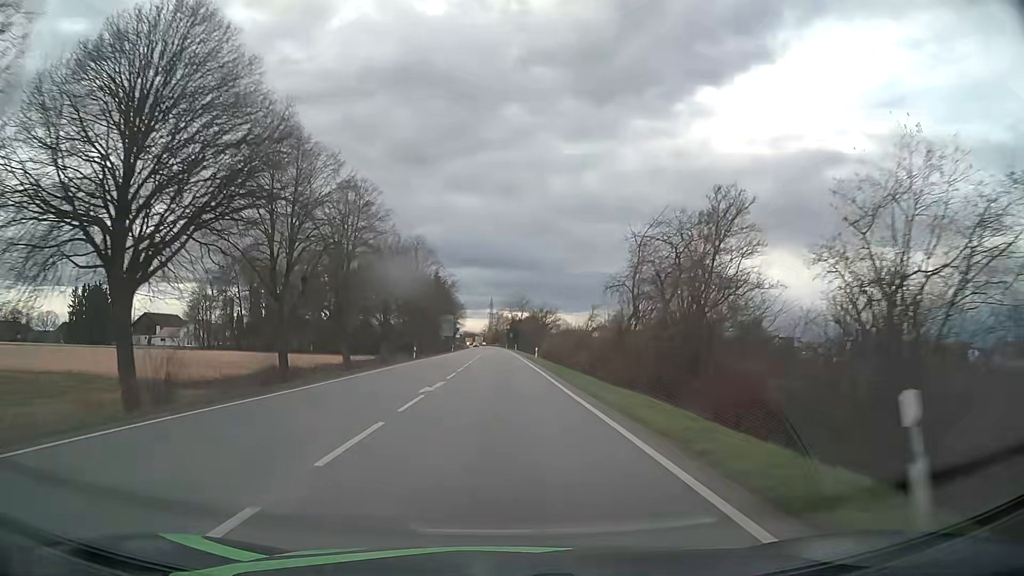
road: primary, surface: asphalt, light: Day
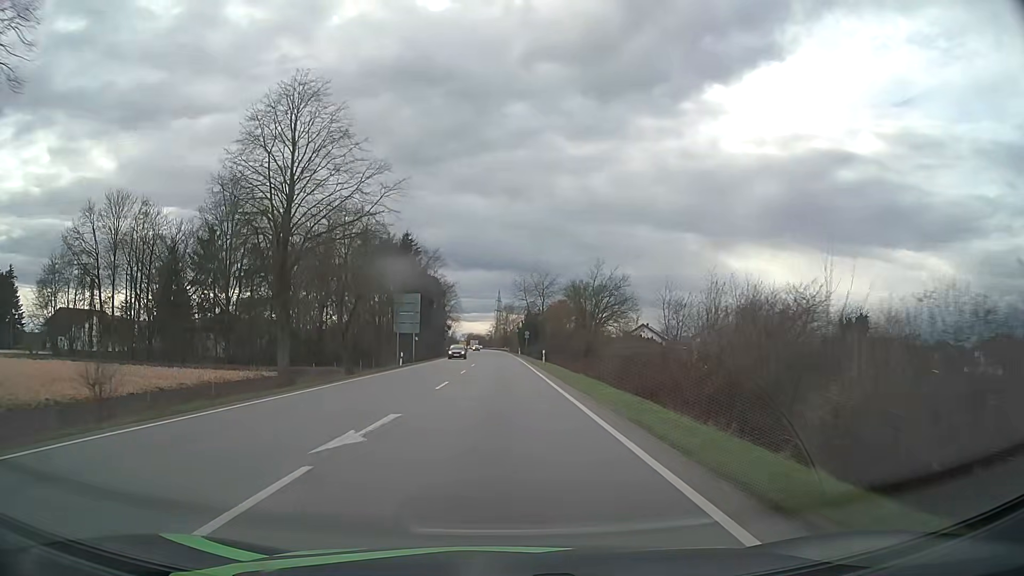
(-0.4, +58.3) m; -1°
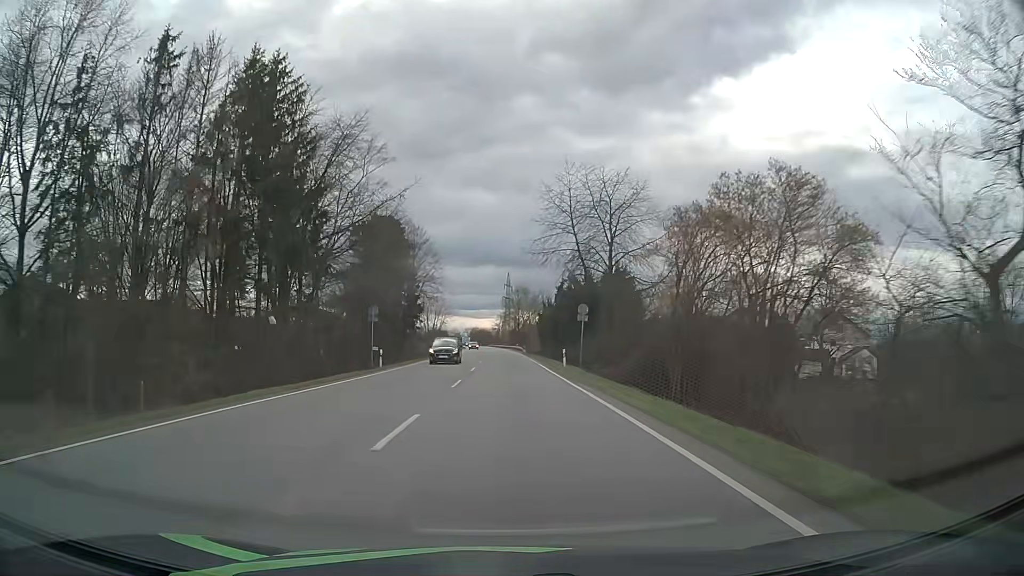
(-0.6, +60.8) m; -1°
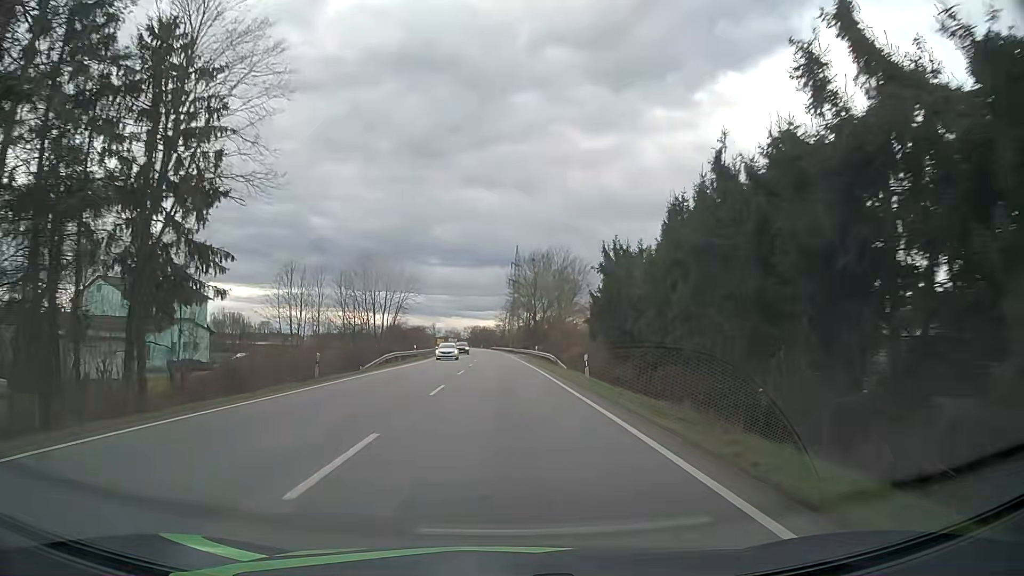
(-0.3, +62.4) m; -1°
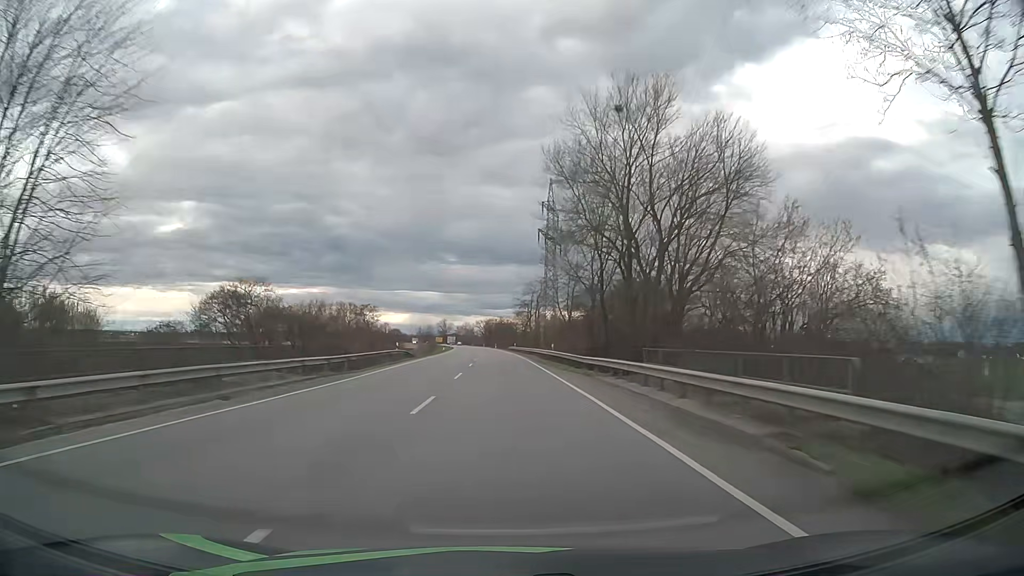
(-0.9, +64.9) m; -1°
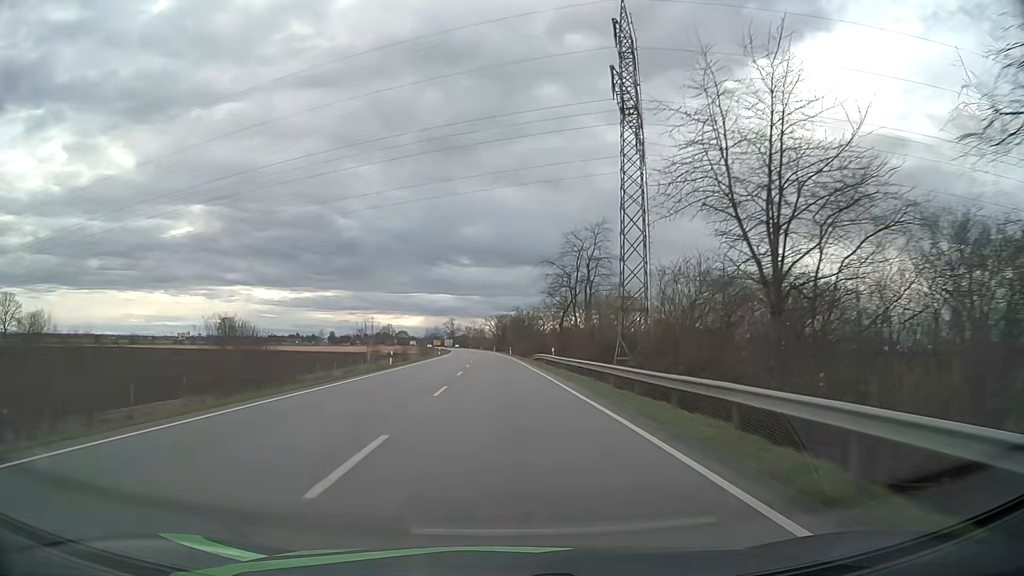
(-0.7, +54.6) m; -1°
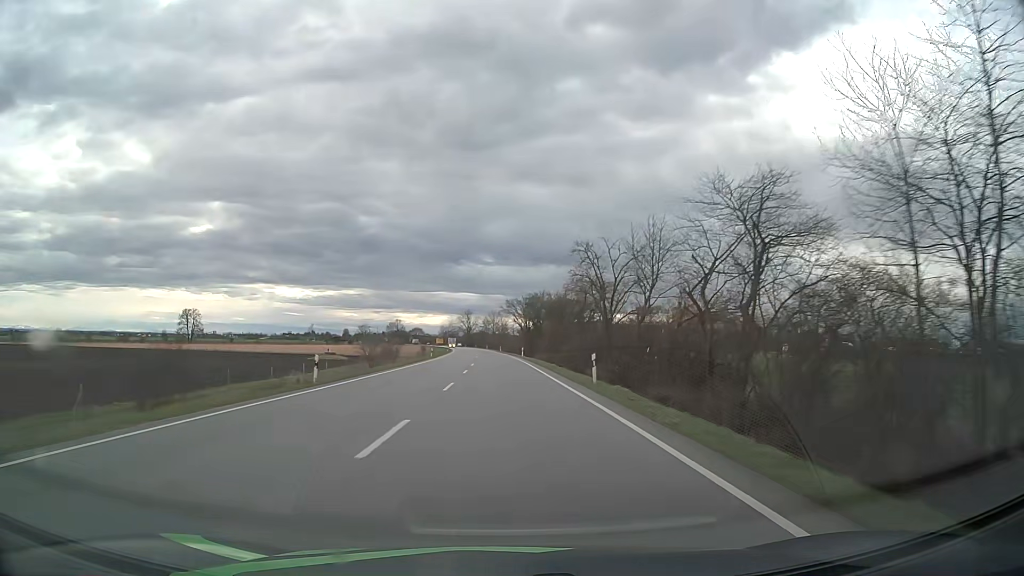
(-1.4, +69.7) m; -2°
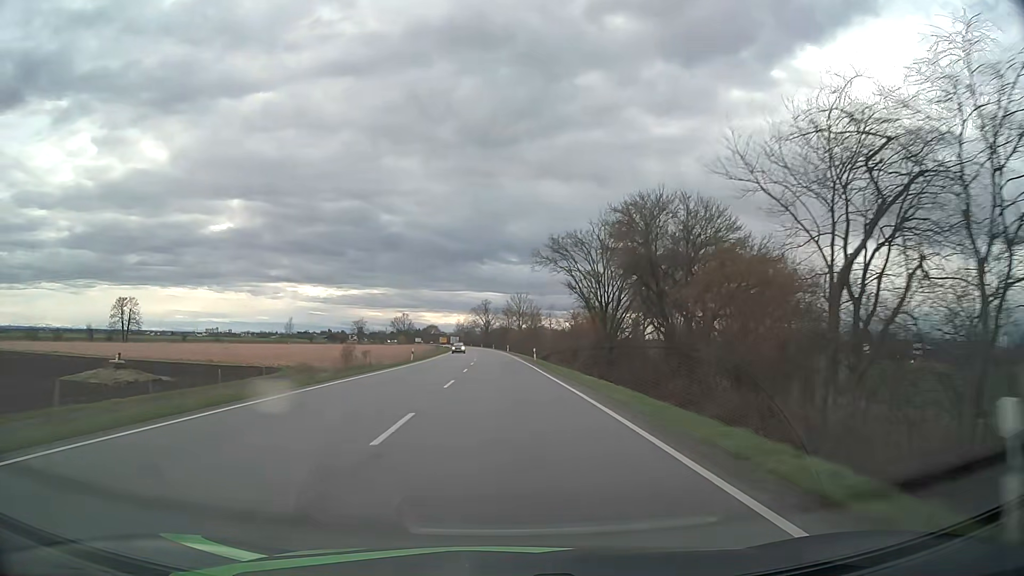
(-1.1, +70.6) m; -2°
(0, +10) (0, +20) (0, +30) (0, +40) (-1, +50) (-1, +60) (-1, +70) (-1, +80) (-2, +90) (-2, +100) m
